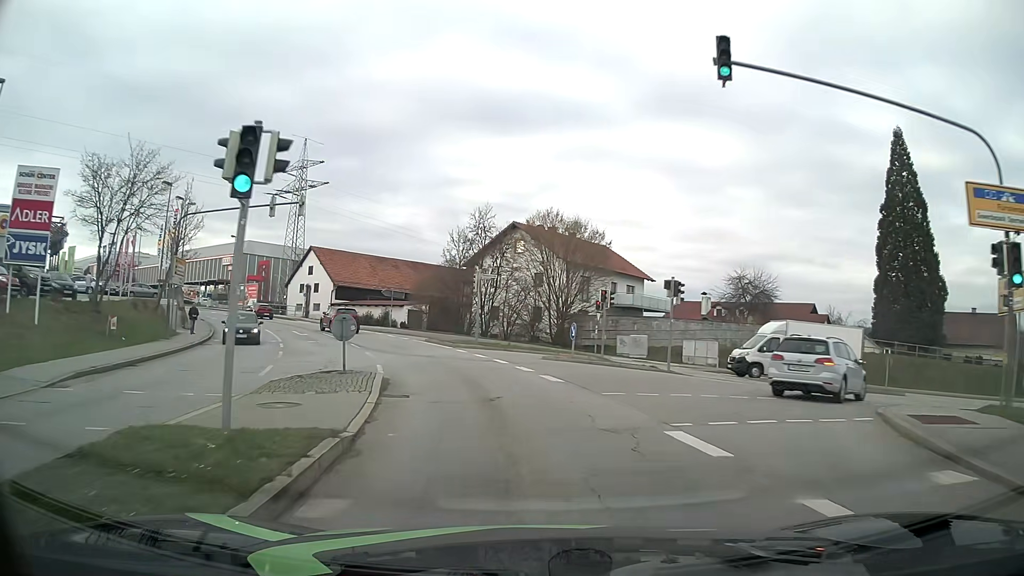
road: tertiary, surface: asphalt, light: Day
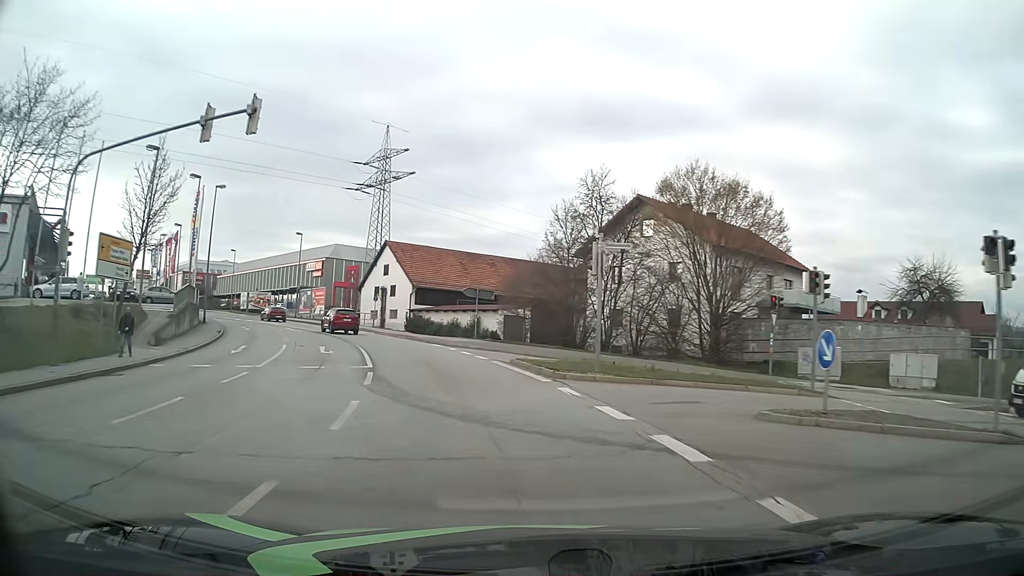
(-1.1, +14.4) m; -8°
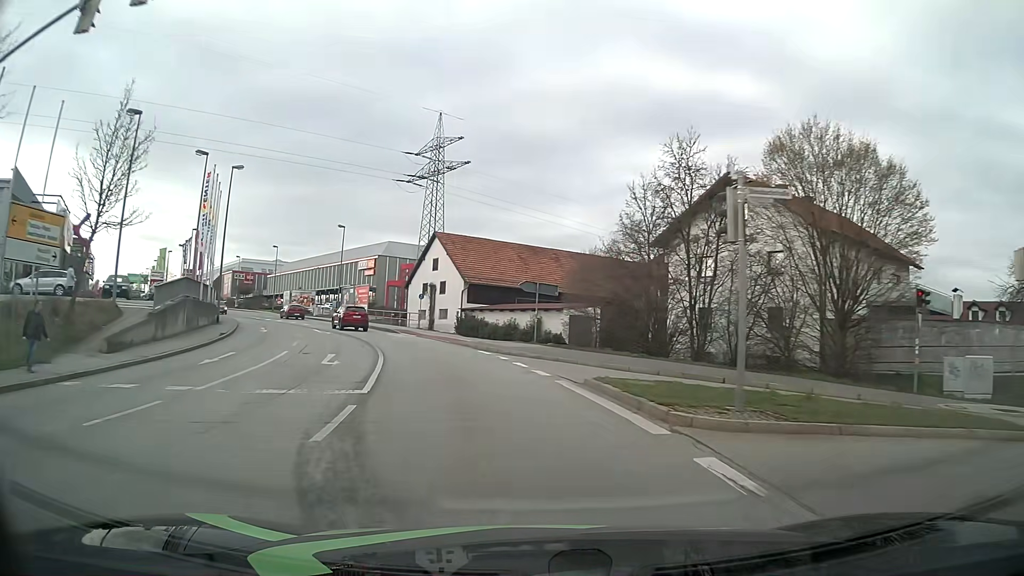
(-0.5, +7.3) m; -7°
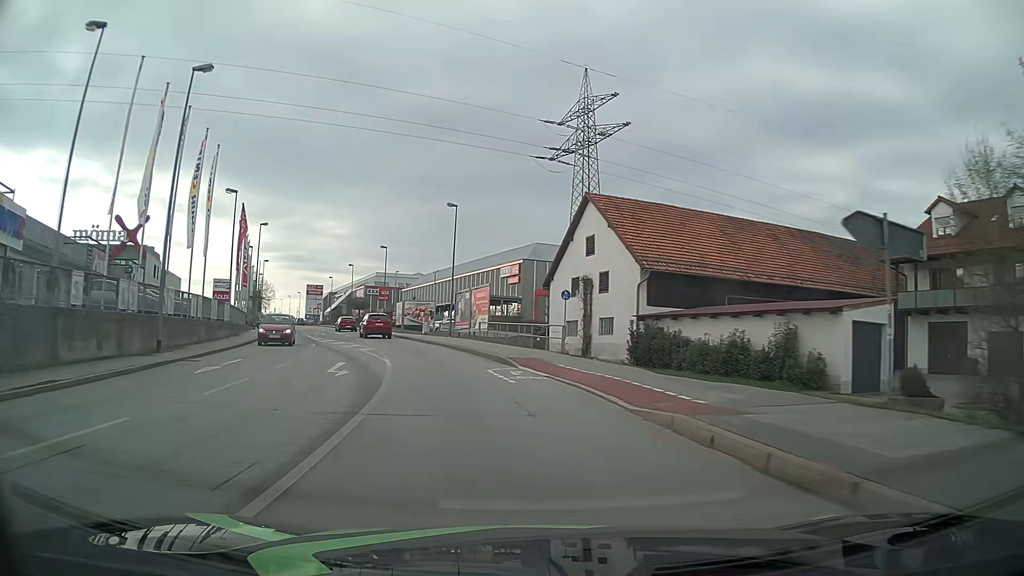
(-2.7, +22.3) m; -13°
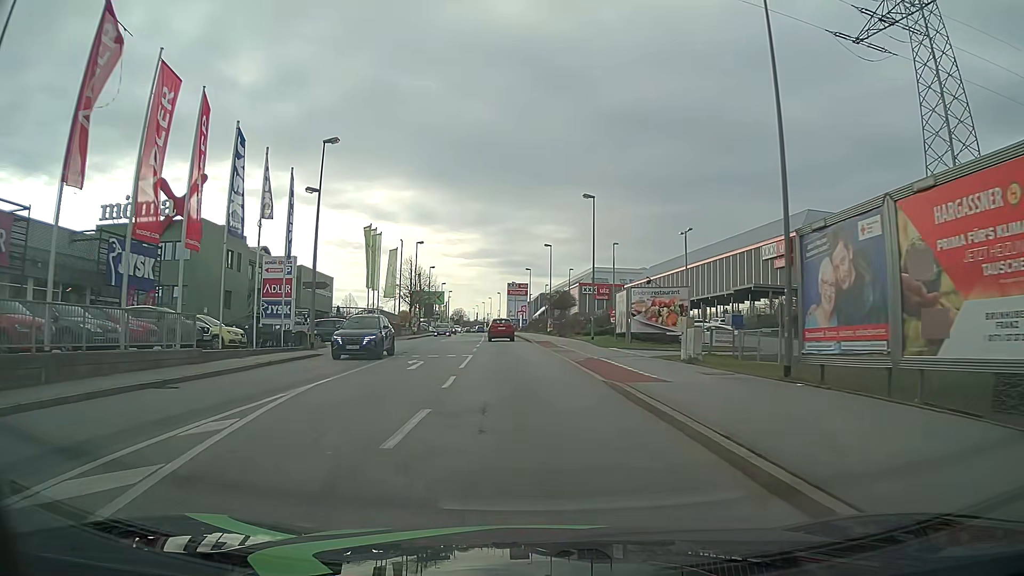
(-6.3, +33.7) m; -19°
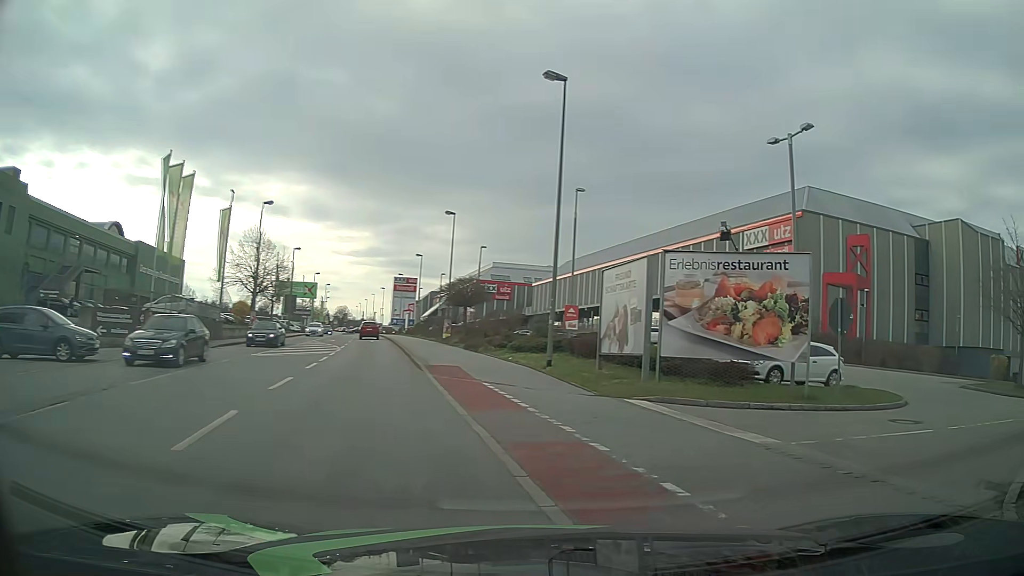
(-0.2, +22.9) m; +11°
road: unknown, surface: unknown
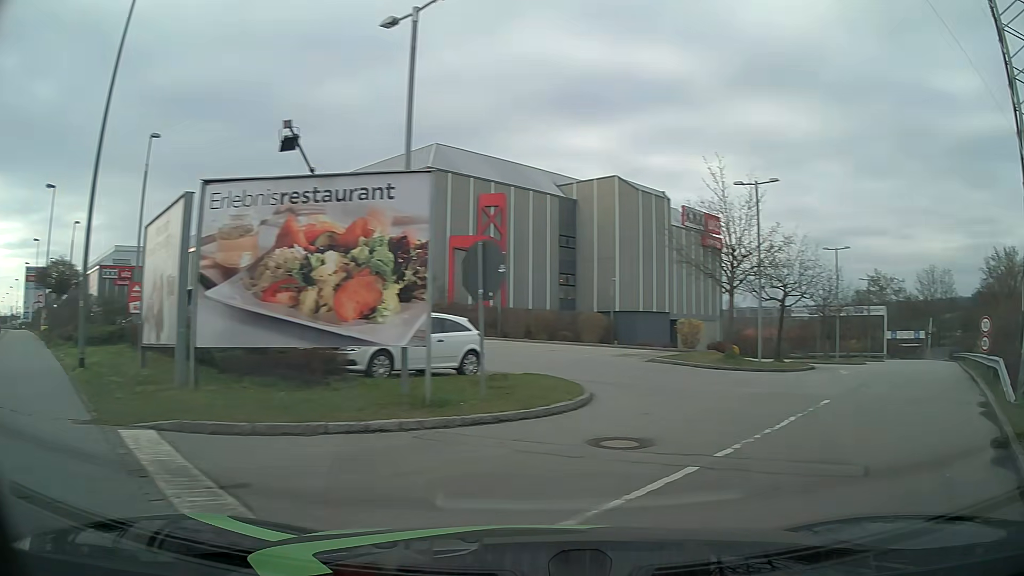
(+1.6, +5.9) m; +33°
